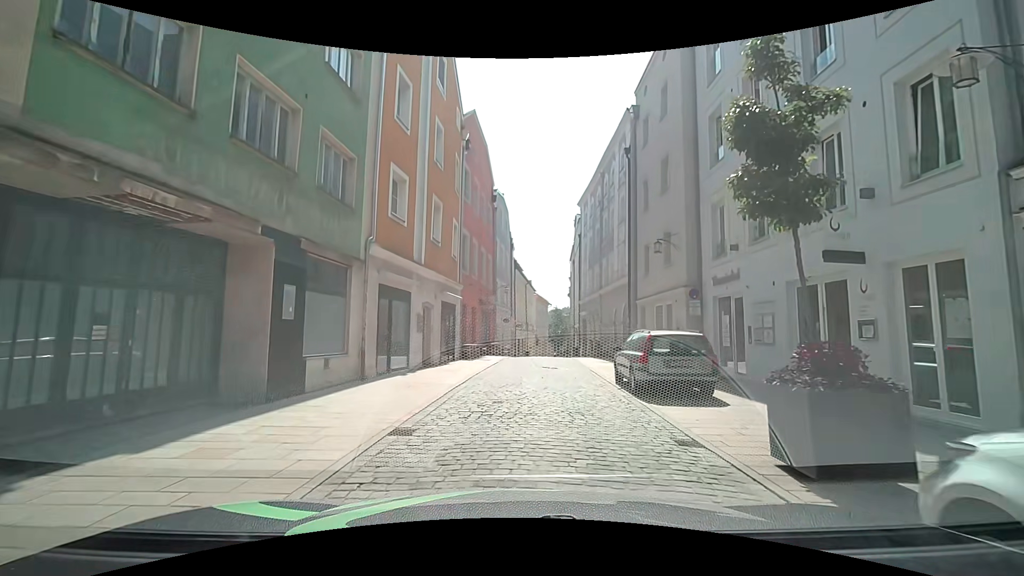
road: residential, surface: sett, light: Day
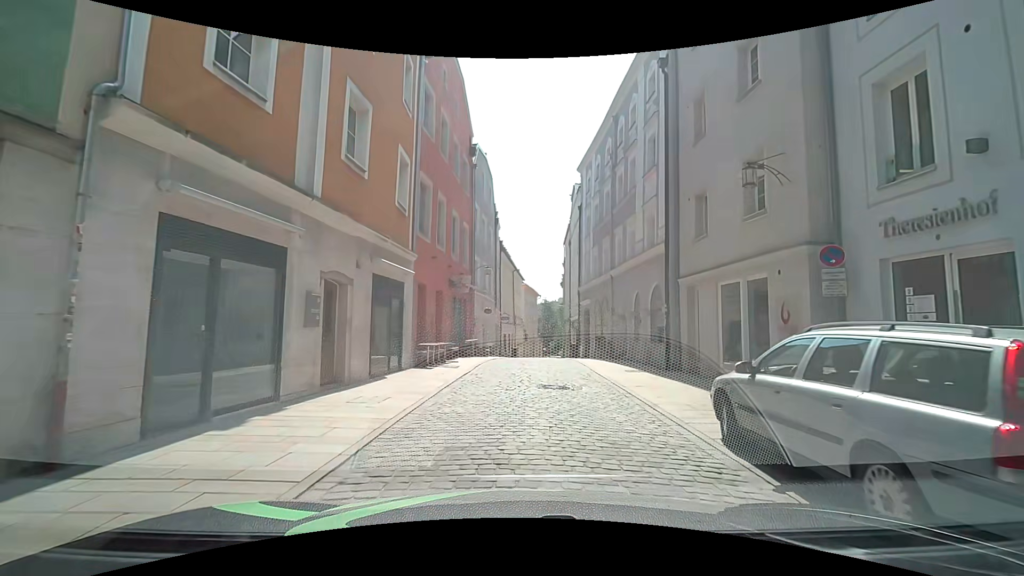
(-0.2, +8.3) m; +1°
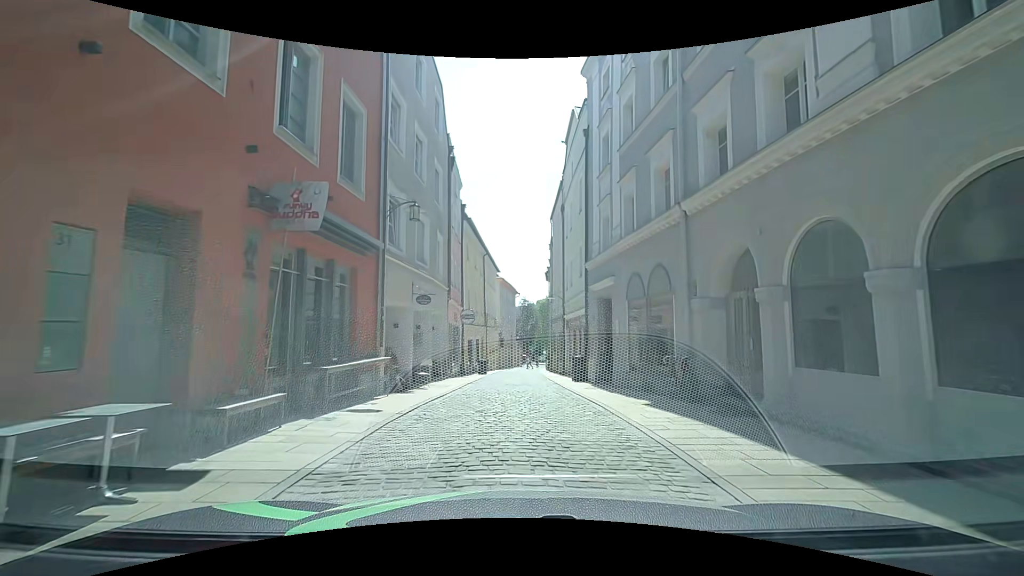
(-0.3, +14.5) m; +1°
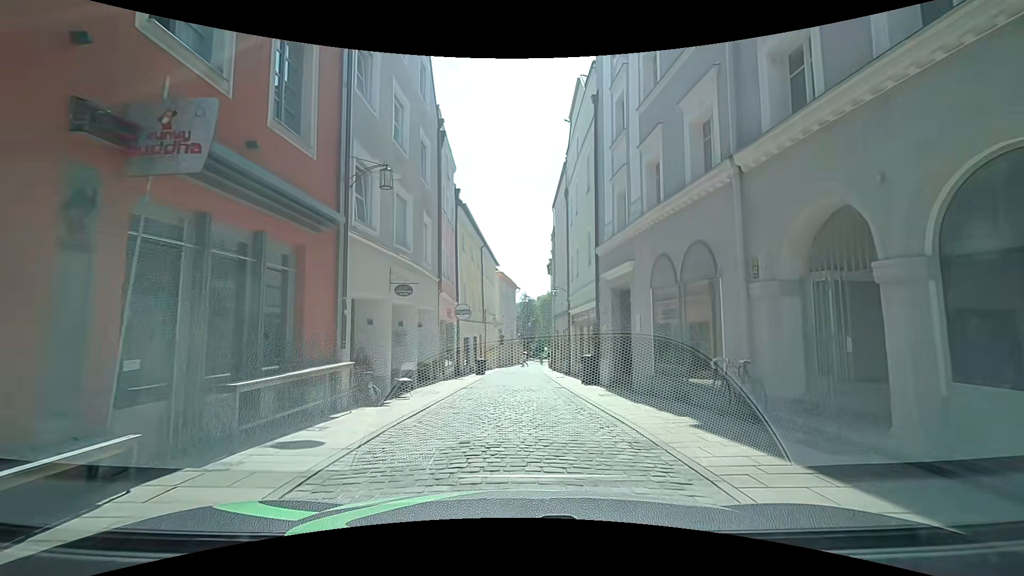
(-0.1, +2.8) m; -1°
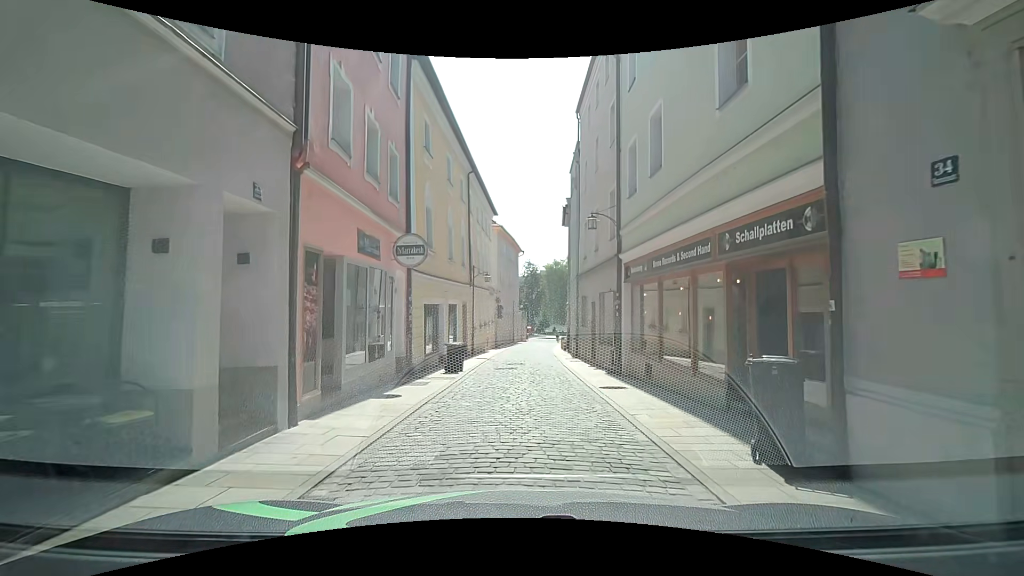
(0.0, +13.5) m; 0°
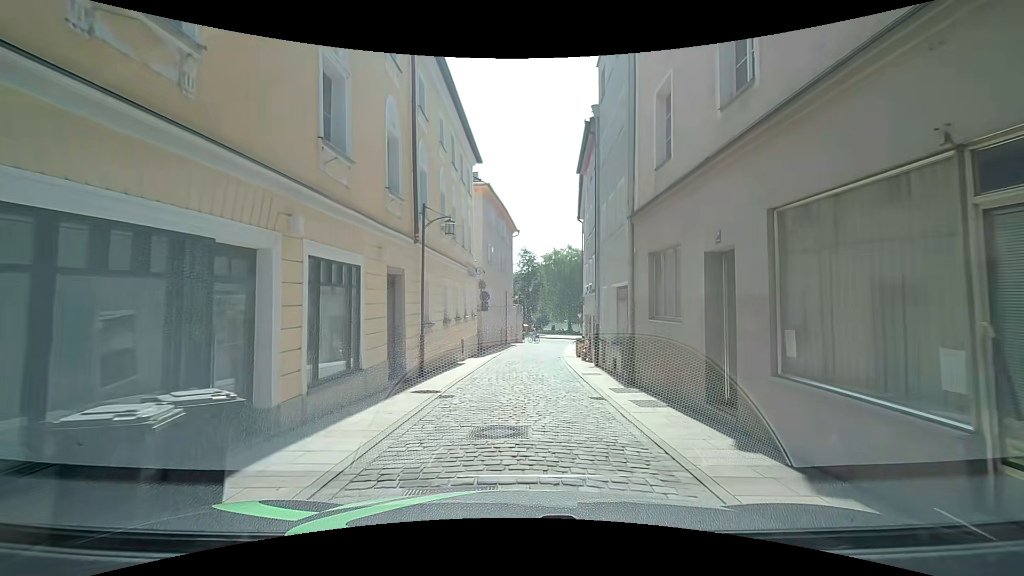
(+0.1, +13.4) m; 0°
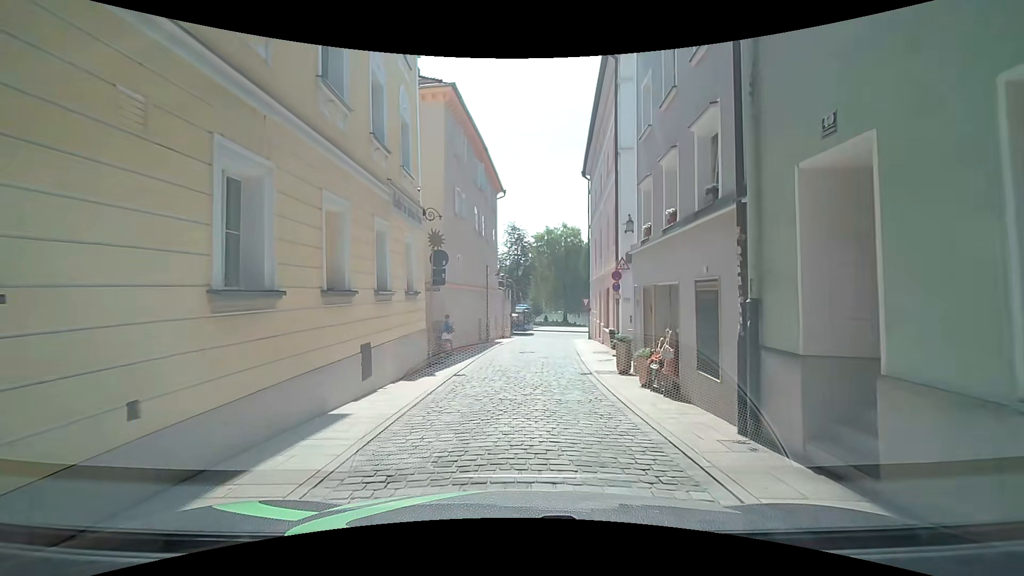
(+0.3, +13.3) m; +1°
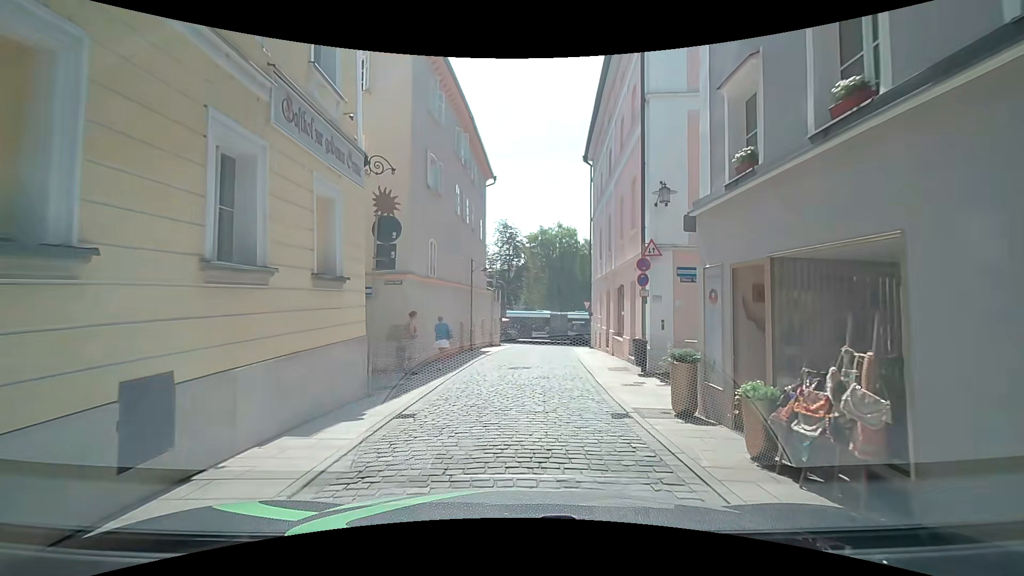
(+0.1, +5.5) m; -2°
